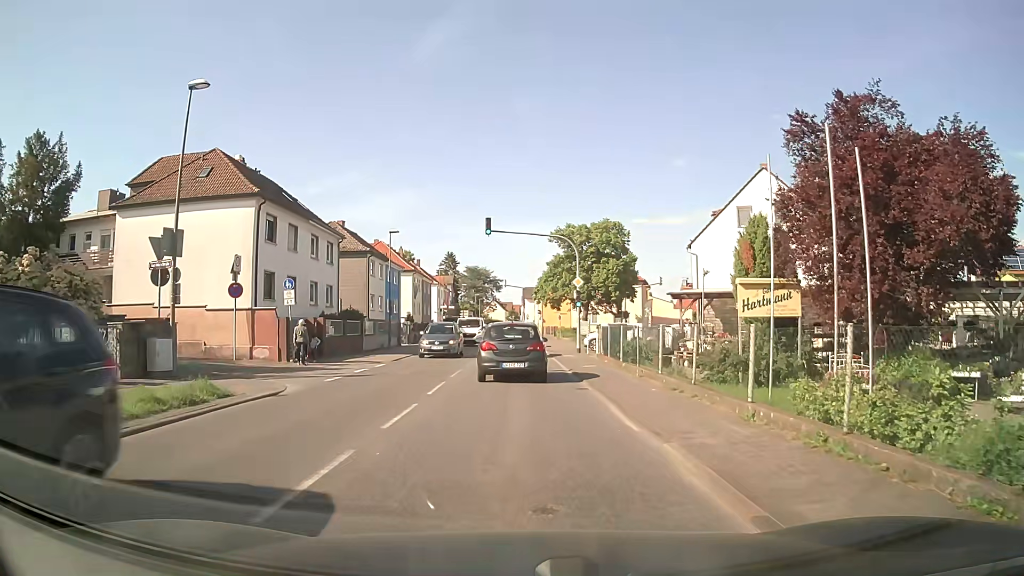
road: secondary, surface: asphalt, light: Day
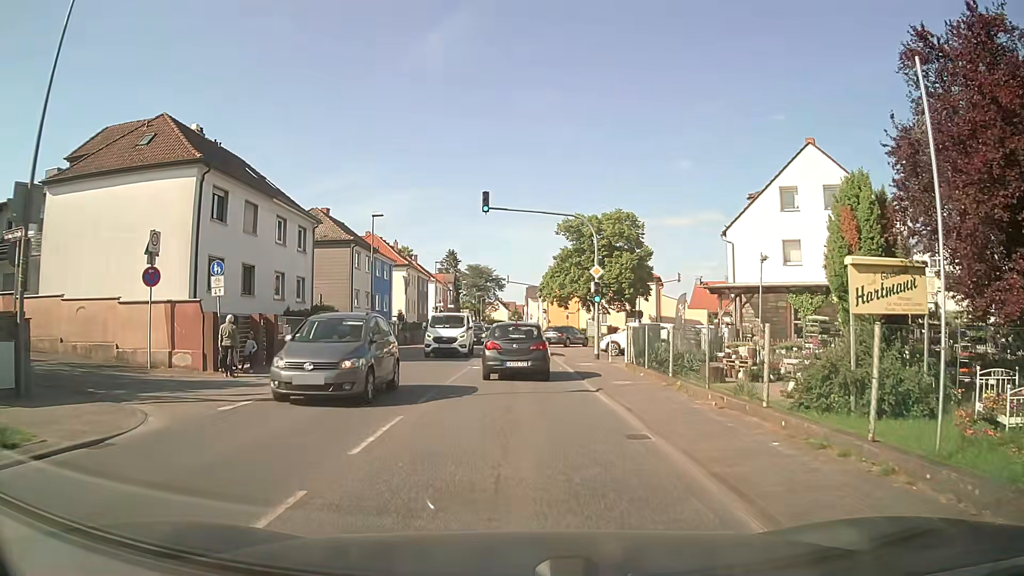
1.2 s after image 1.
(0.0, +6.7) m; +1°
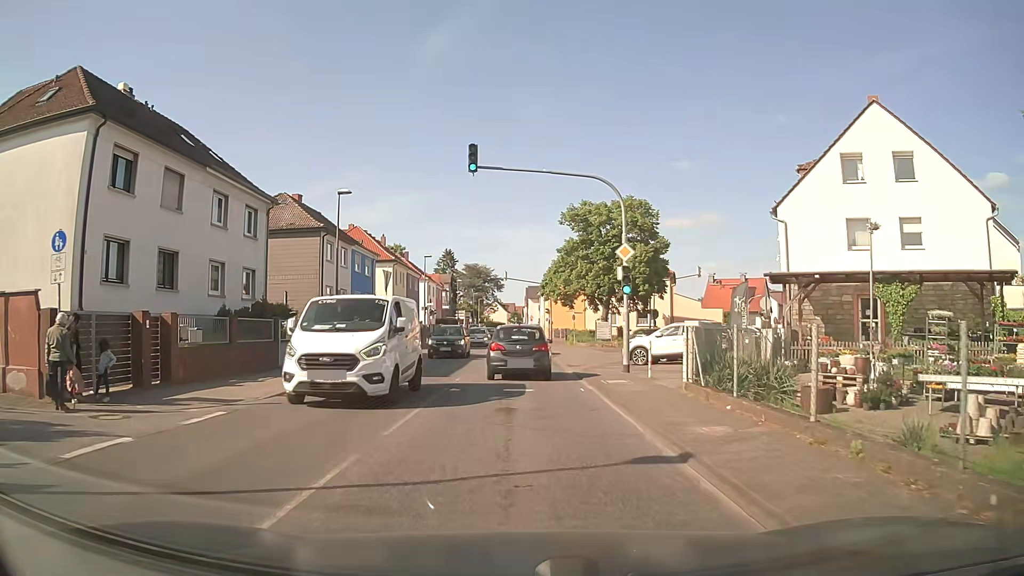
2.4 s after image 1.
(-0.1, +7.6) m; -1°
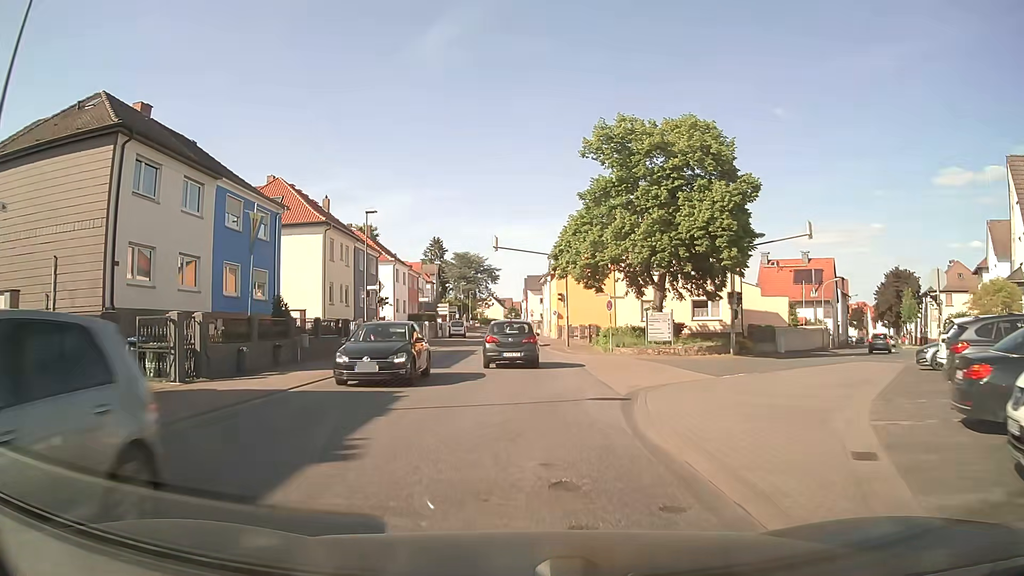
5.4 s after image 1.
(+0.1, +23.1) m; 0°
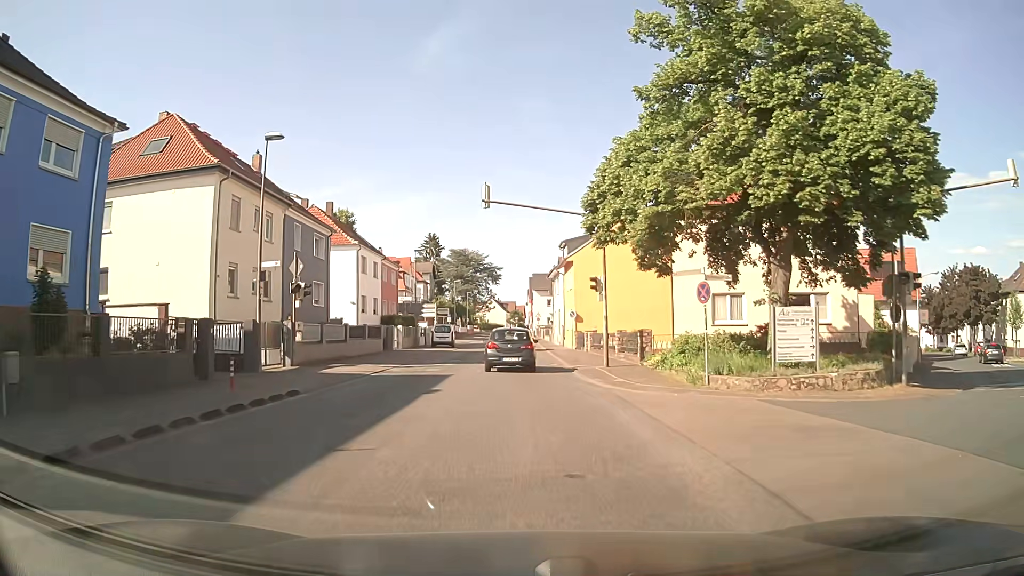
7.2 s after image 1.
(0.0, +16.7) m; 0°
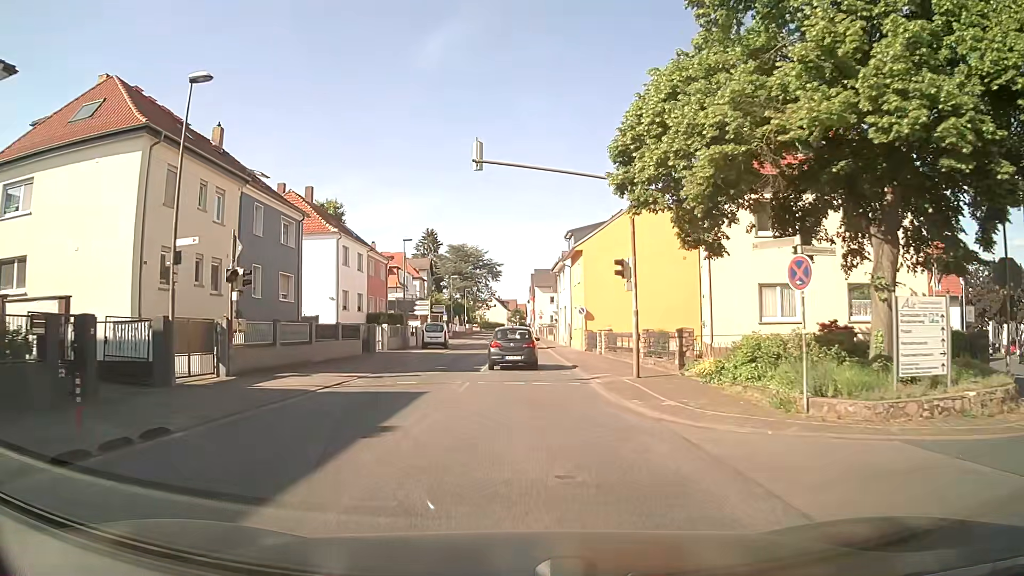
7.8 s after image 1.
(0.0, +6.0) m; 0°
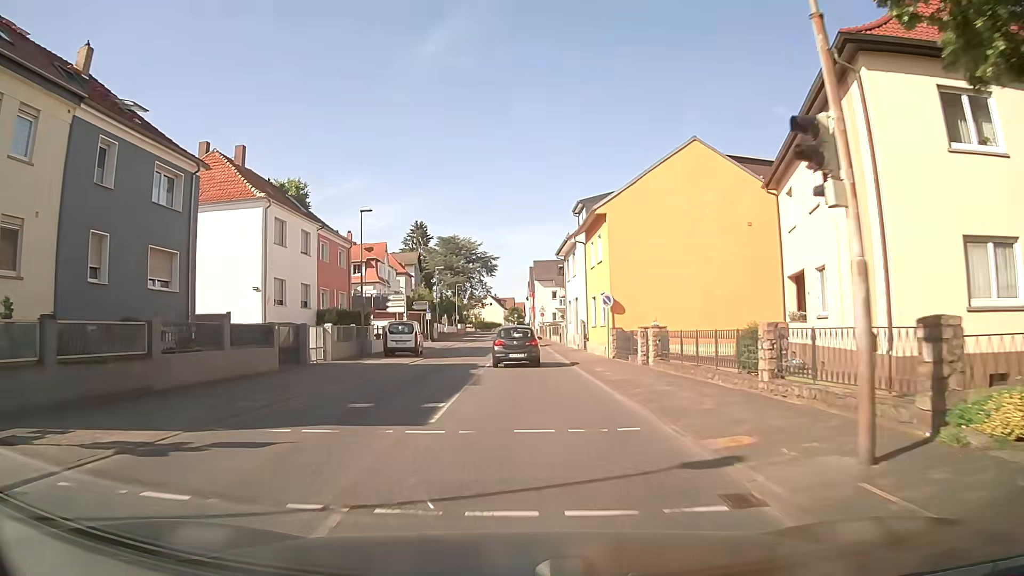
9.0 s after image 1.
(0.0, +12.8) m; 0°
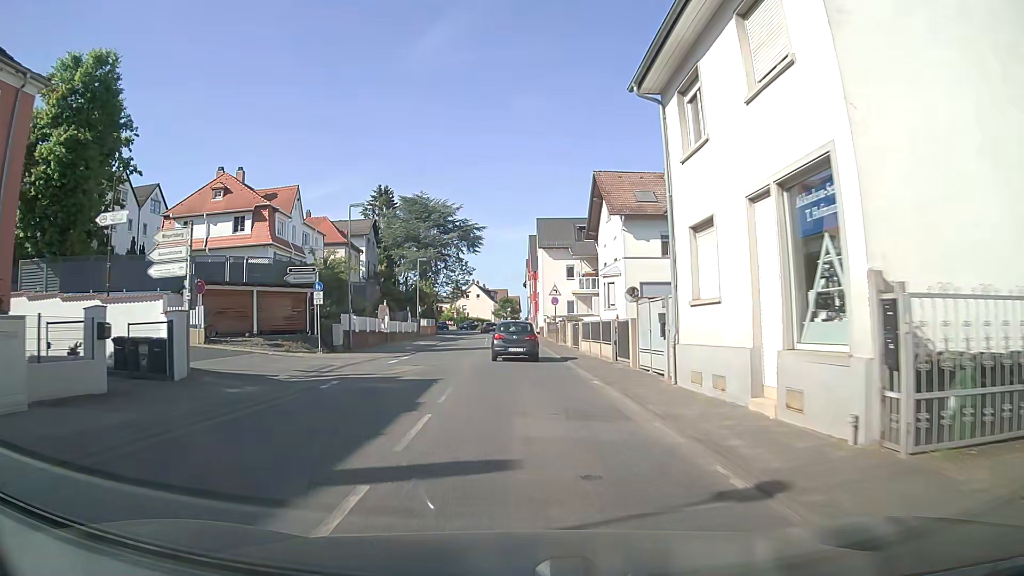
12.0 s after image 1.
(0.0, +34.9) m; 0°
(0, +10) (0, +20) (0, +30) (0, +40) (-1, +50) (-1, +60) (-2, +70) (-3, +80) (-4, +90) (-6, +100) m
